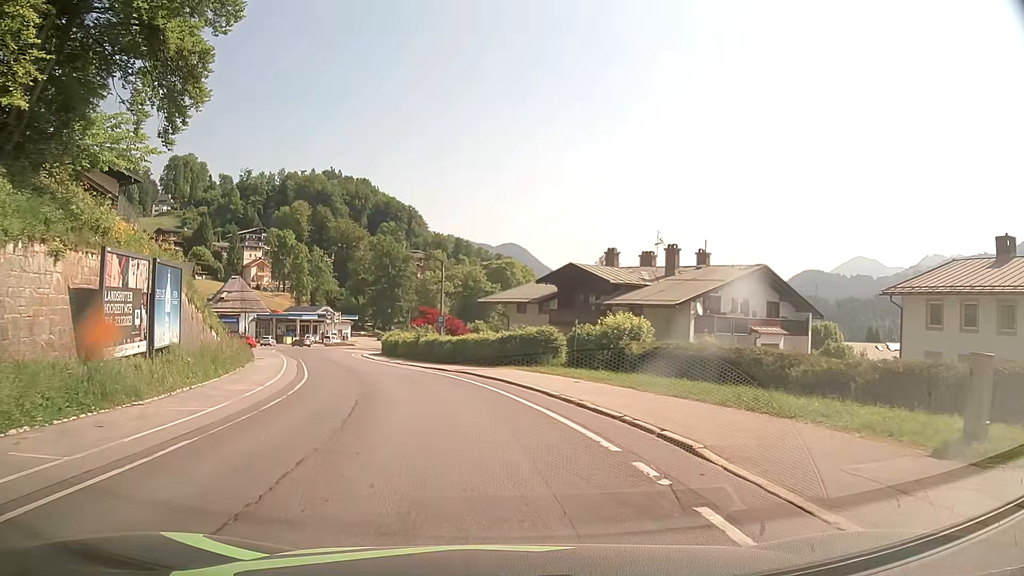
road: tertiary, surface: asphalt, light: Day
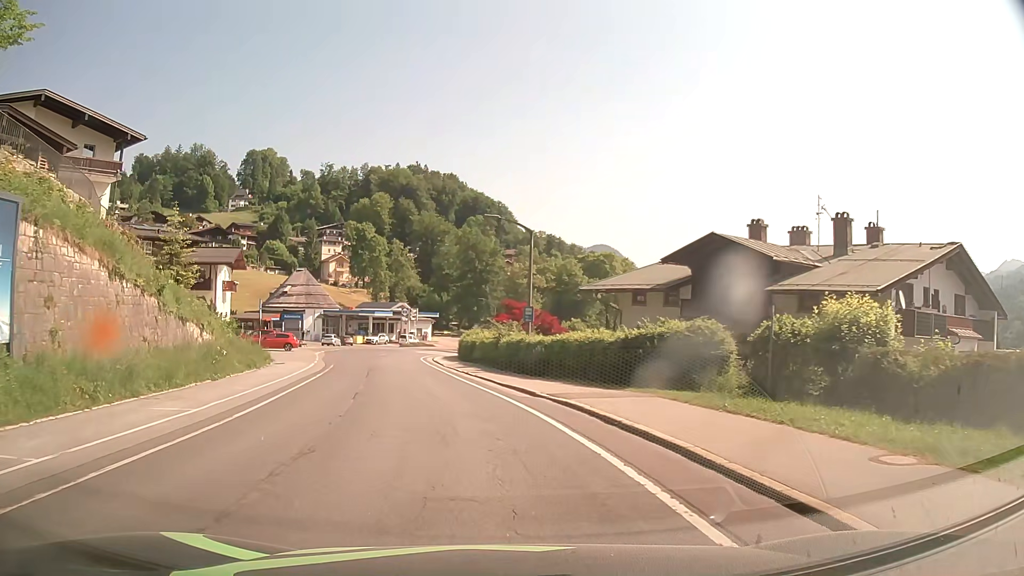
(-0.4, +13.4) m; -6°
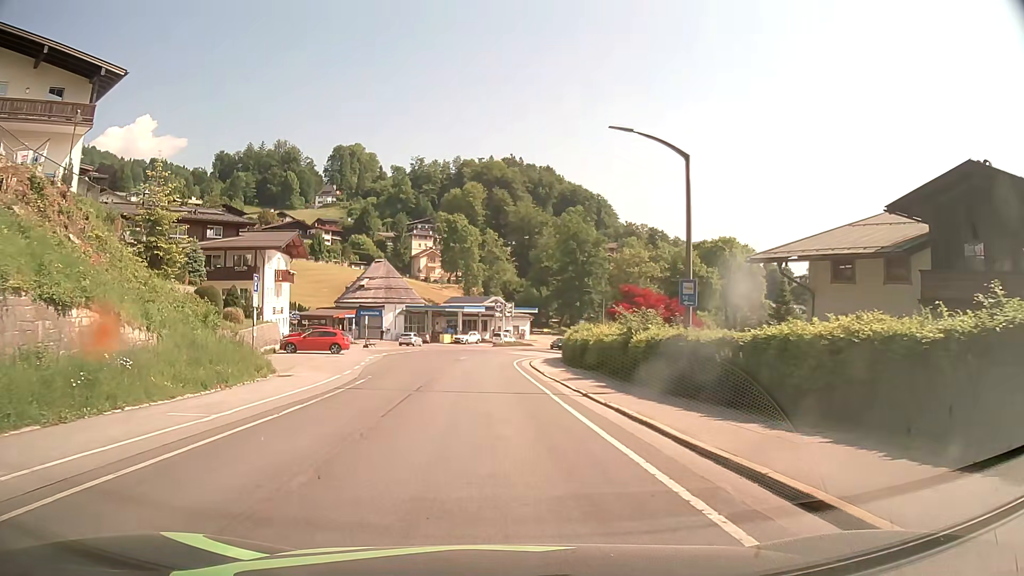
(-1.1, +13.4) m; -9°
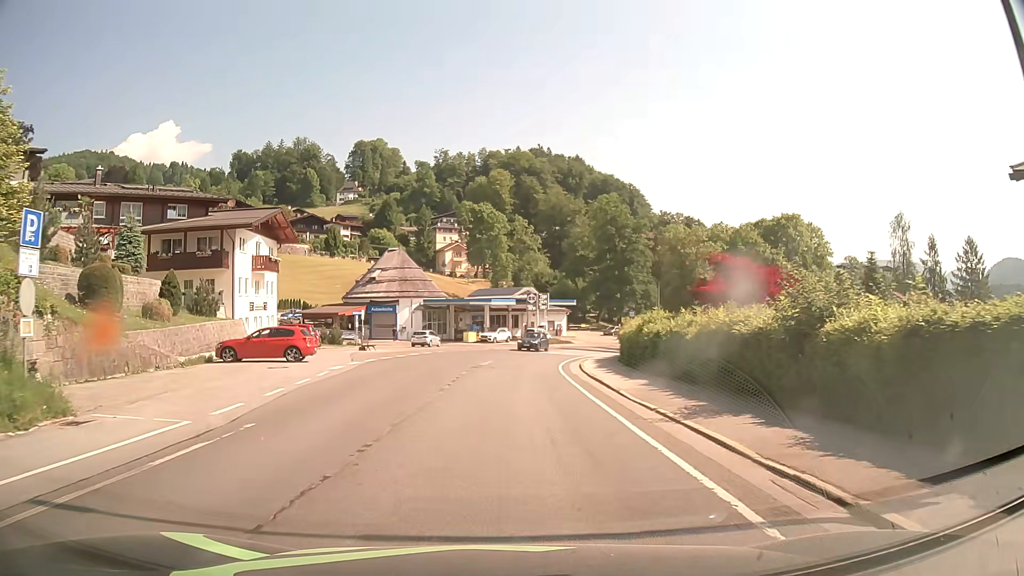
(-0.4, +13.6) m; -2°
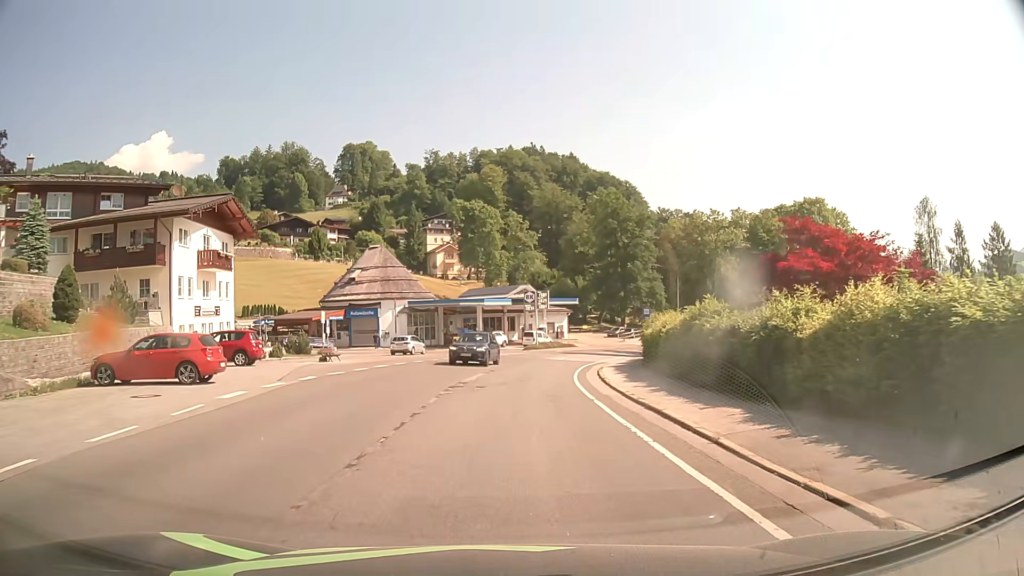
(0.0, +9.1) m; 0°
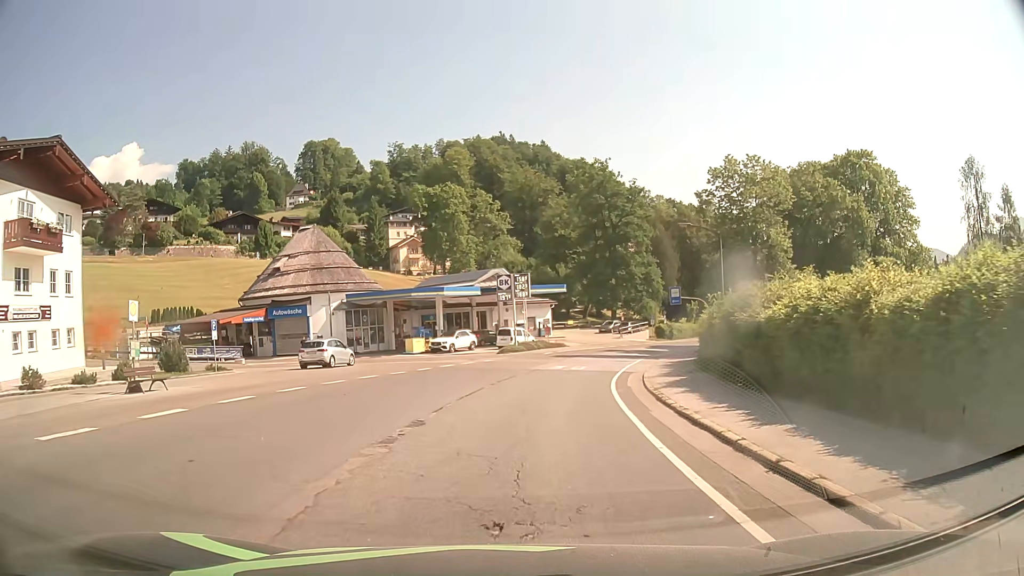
(+0.5, +17.9) m; +3°
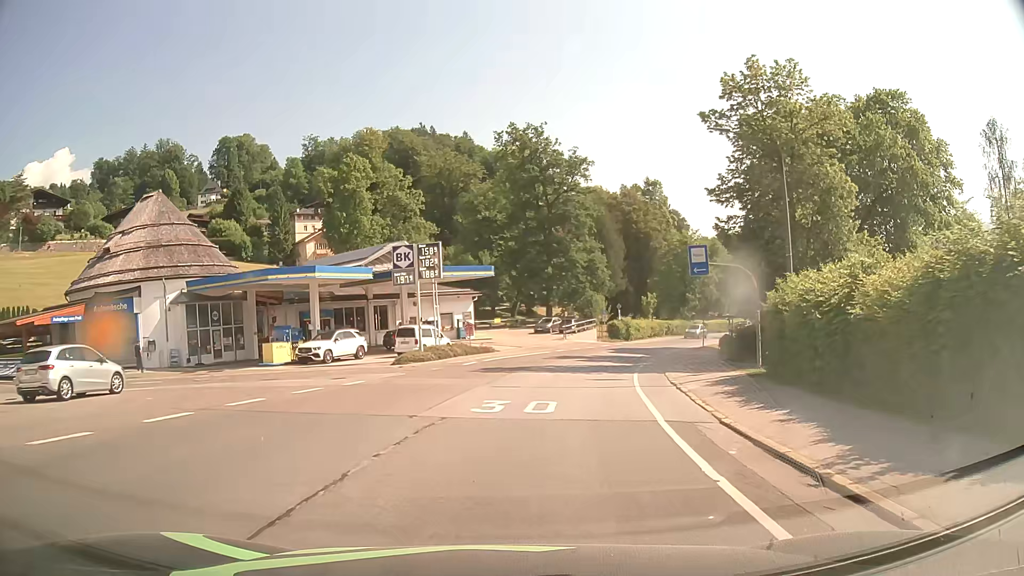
(+0.9, +17.8) m; +7°
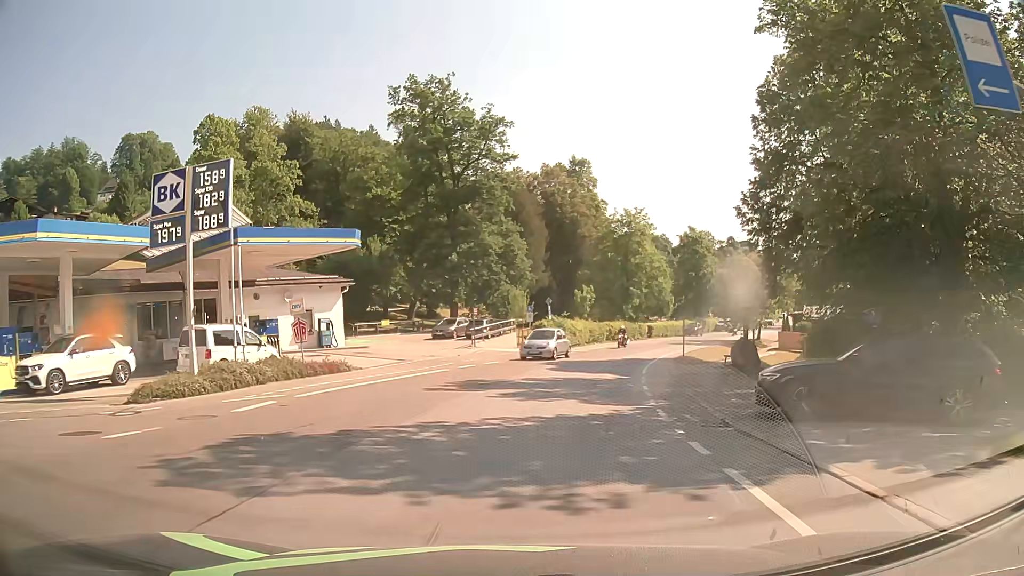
(+1.3, +17.8) m; +8°
(0, +10) (+2, +20) (+4, +30) (+7, +39) (+11, +48) (+16, +57) (+20, +66) (+25, +75) (+30, +84) (+35, +93) m
